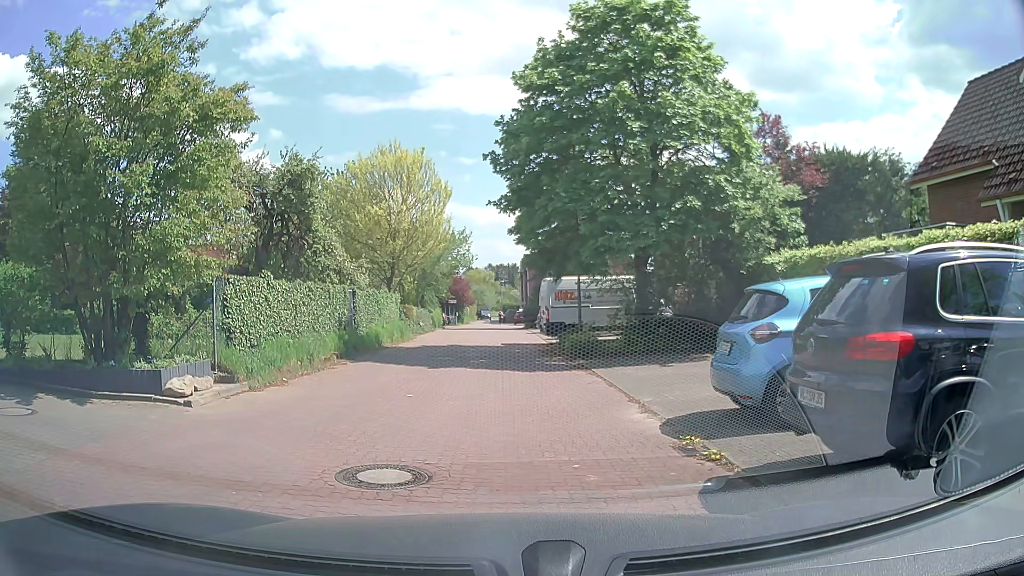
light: Day
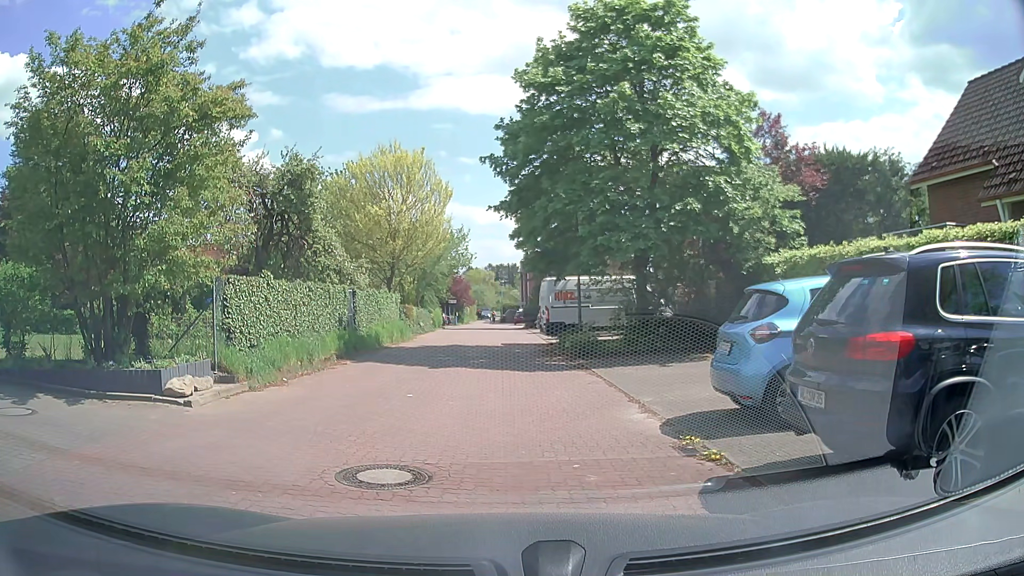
(0.0, 0.0) m; 0°
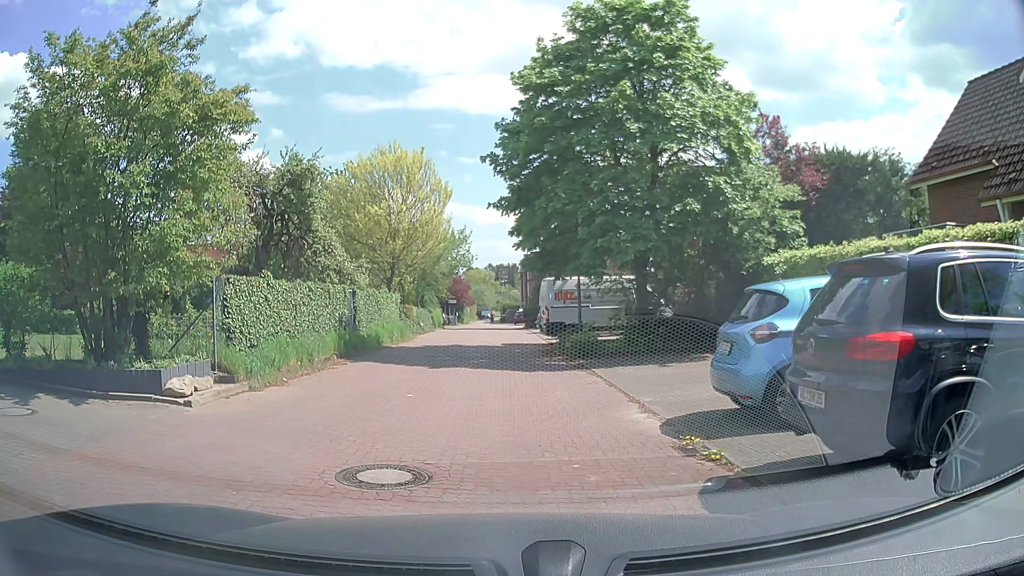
(0.0, 0.0) m; 0°
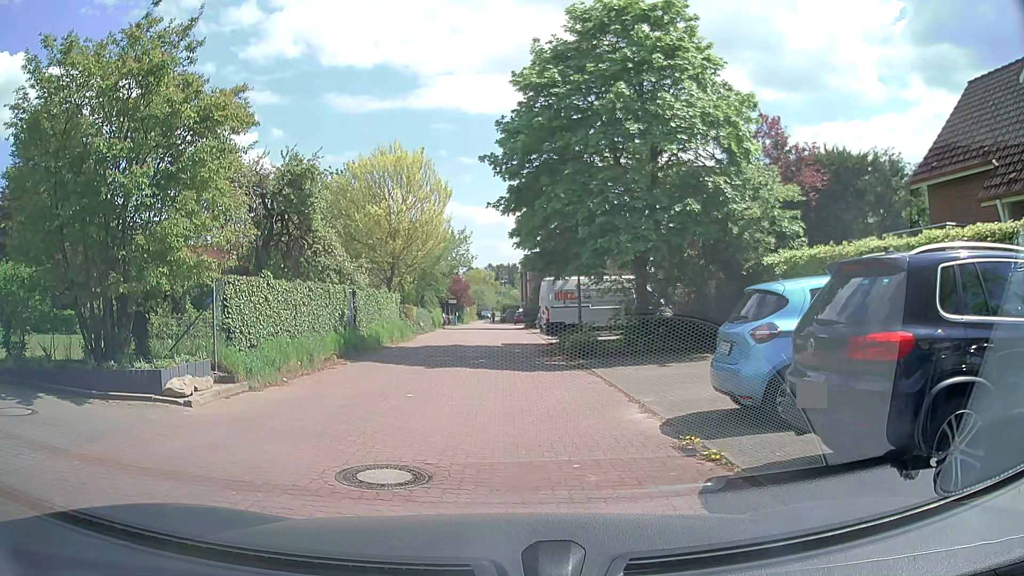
(0.0, 0.0) m; 0°
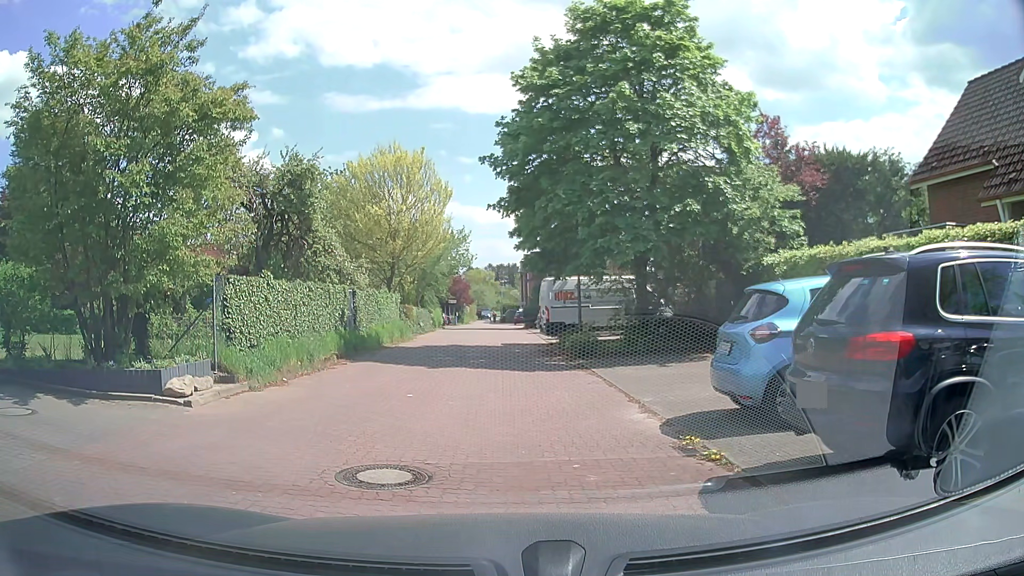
(0.0, 0.0) m; 0°
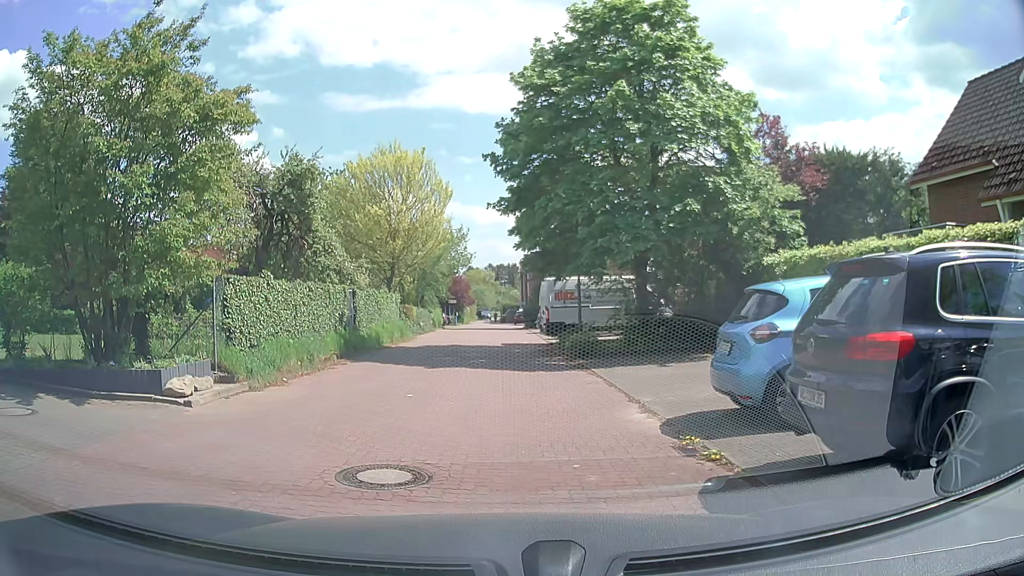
(0.0, 0.0) m; 0°
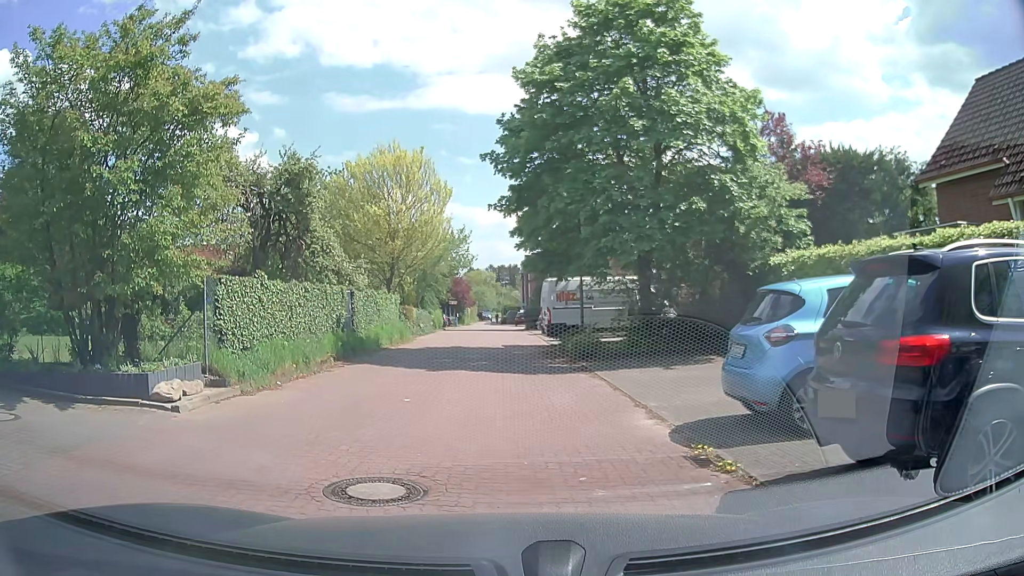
(0.0, +0.3) m; 0°
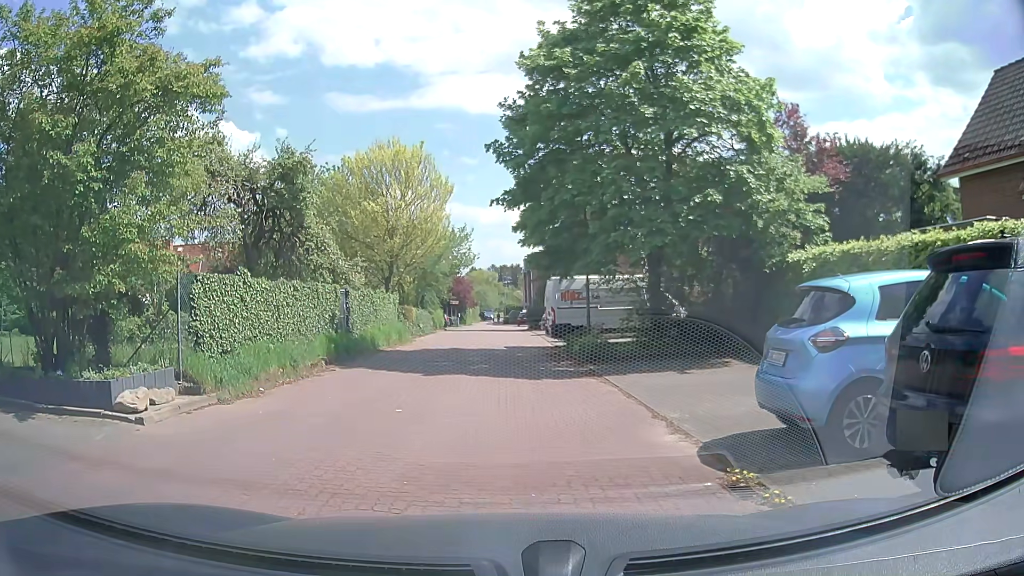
(0.0, +1.0) m; 0°
